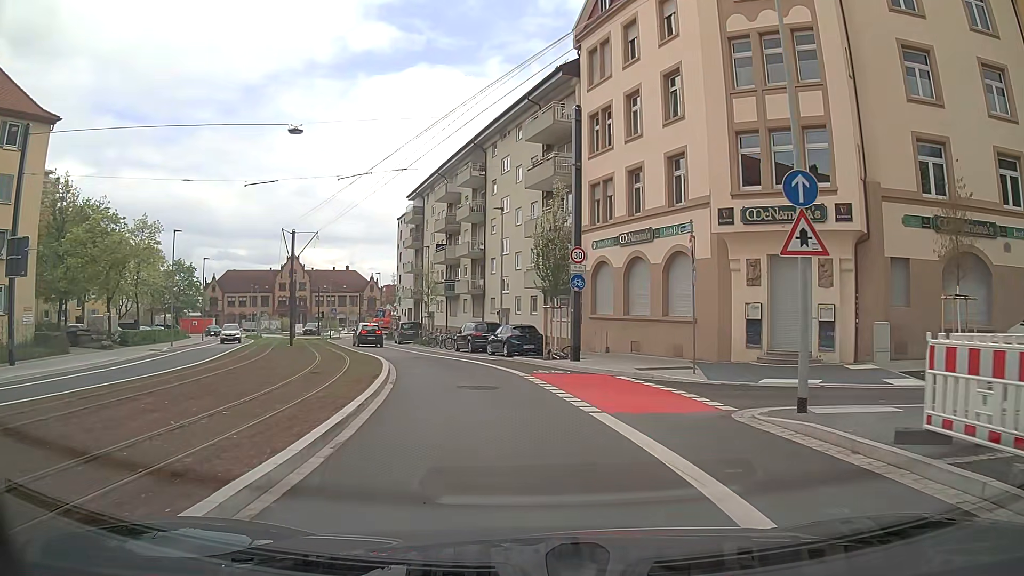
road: secondary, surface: asphalt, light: Day
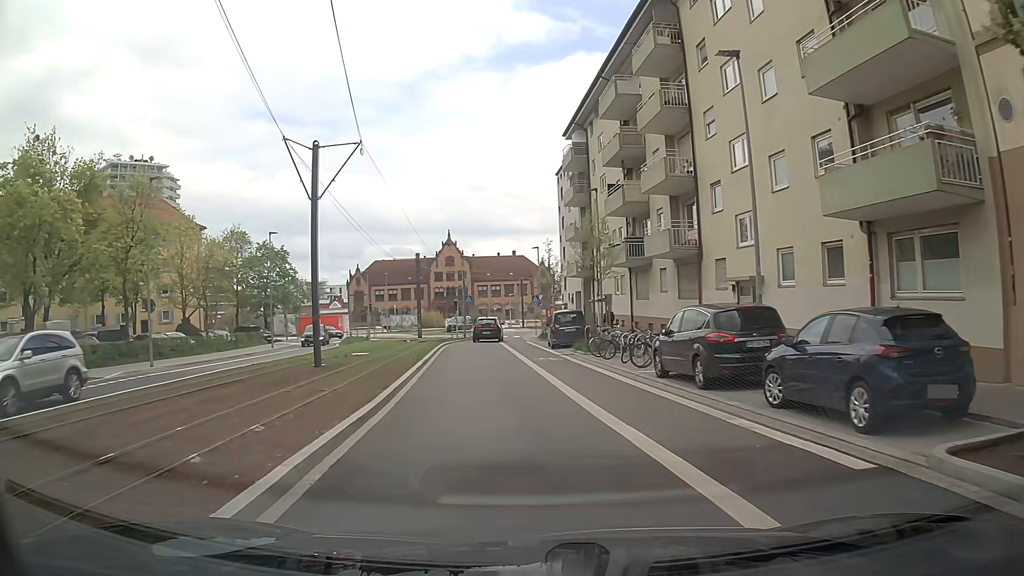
(-2.0, +22.0) m; -14°
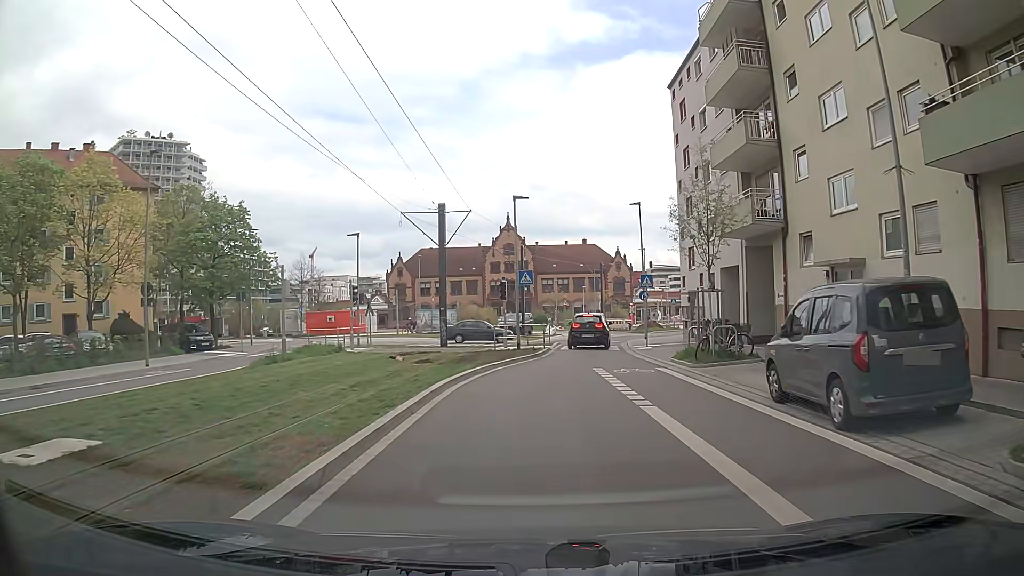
(-2.0, +24.4) m; -6°
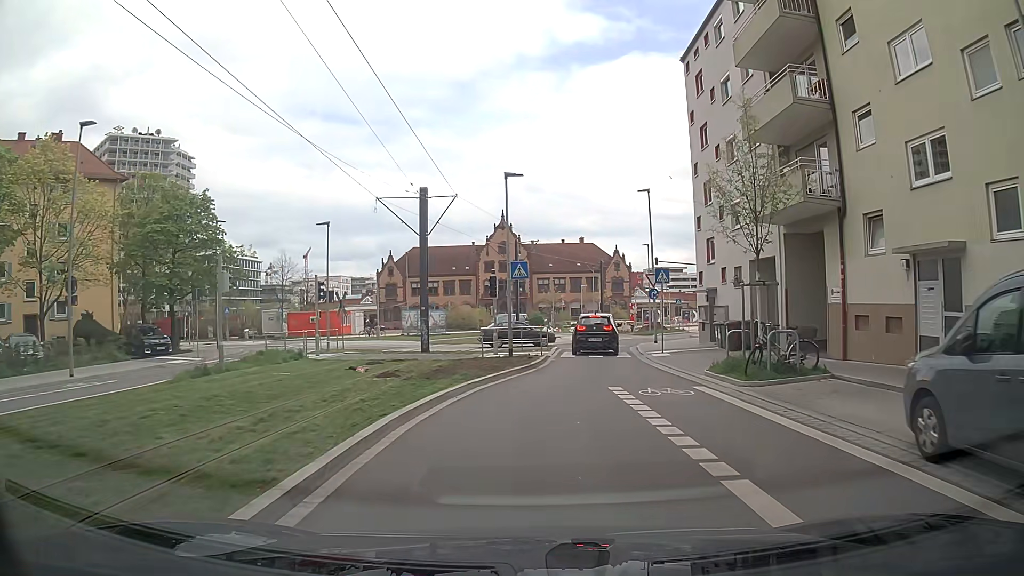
(0.0, +4.7) m; 0°
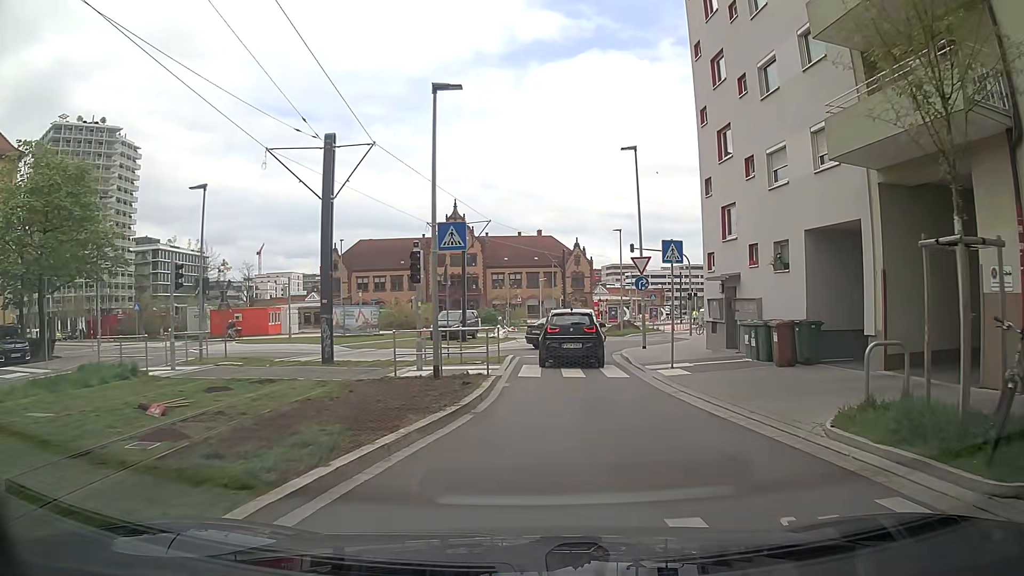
(+0.2, +8.8) m; +4°
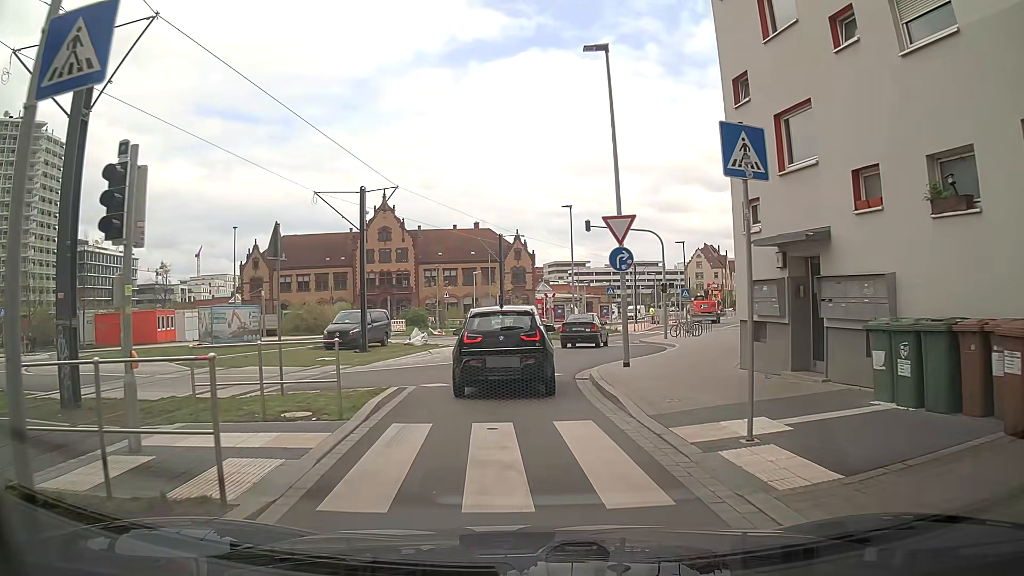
(+0.5, +10.4) m; +5°
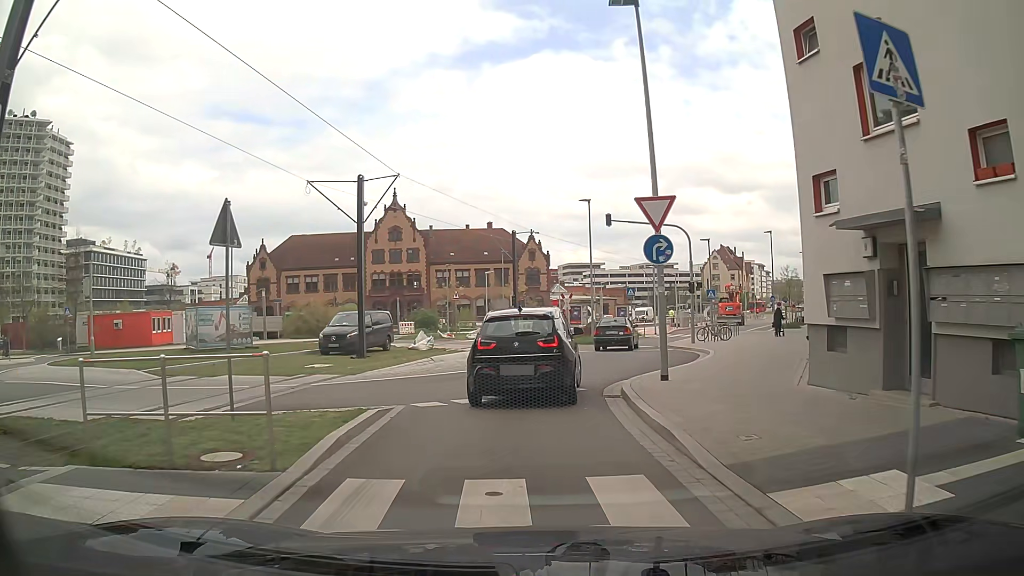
(-0.1, +2.9) m; -1°
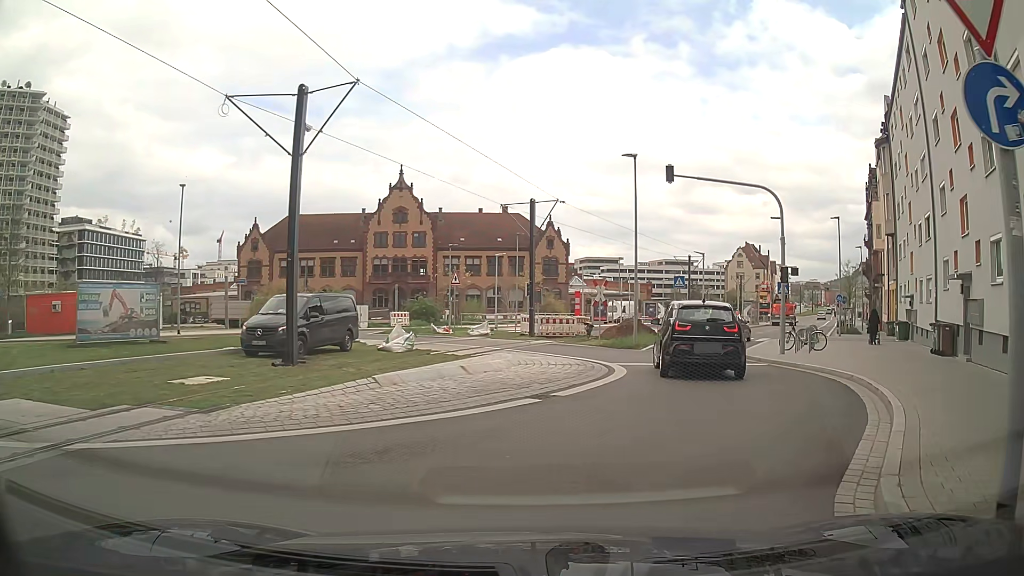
(-0.6, +9.8) m; -3°
(+2, +10) (+4, +19) (+1, +29) (-7, +34) (-17, +32) (-24, +25) (-25, +15) (-20, +7) (-15, -2) (-14, -12) m
